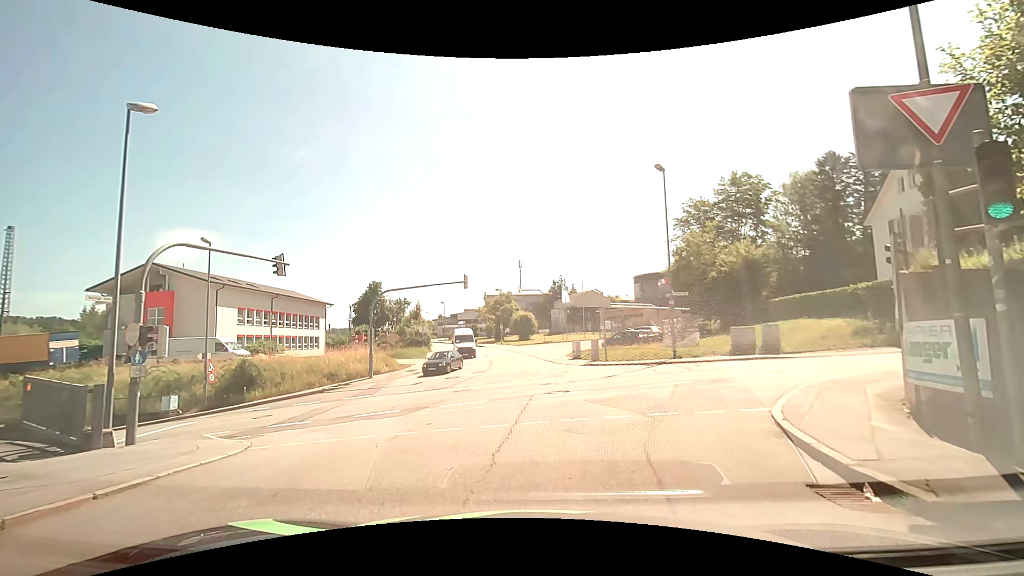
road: residential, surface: asphalt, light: Day
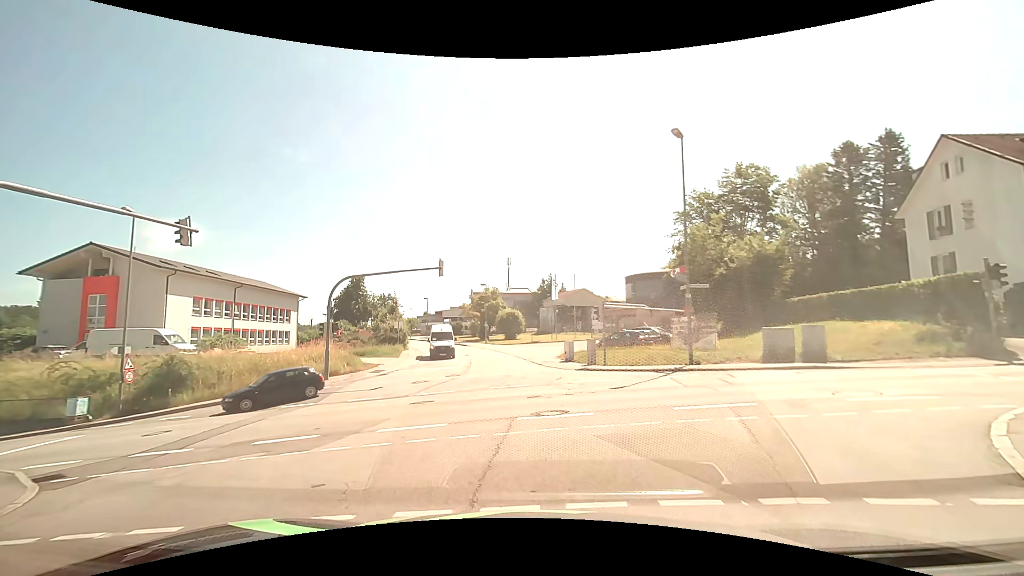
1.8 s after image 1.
(+0.1, +5.1) m; +1°
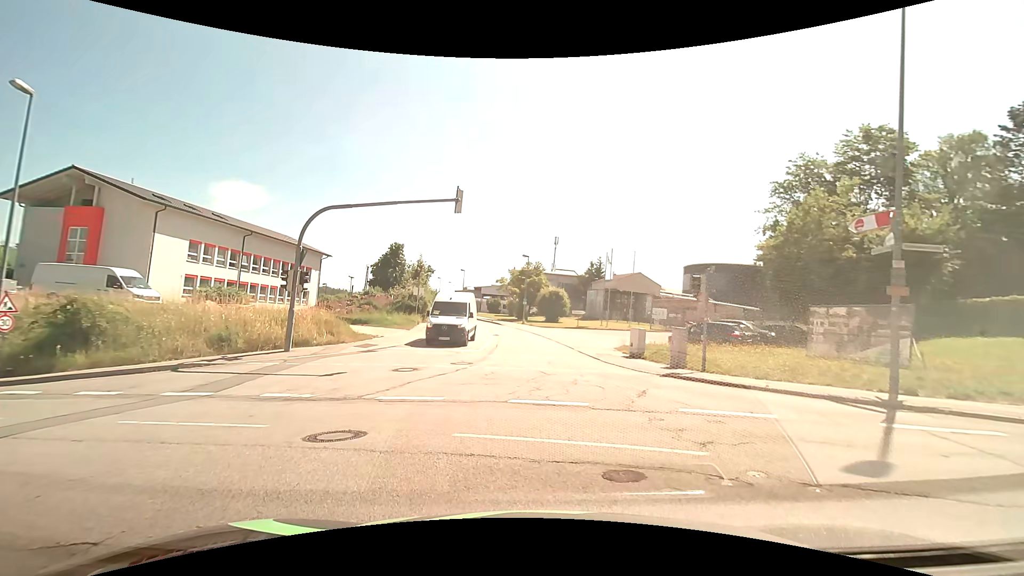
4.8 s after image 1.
(-0.3, +9.0) m; -4°
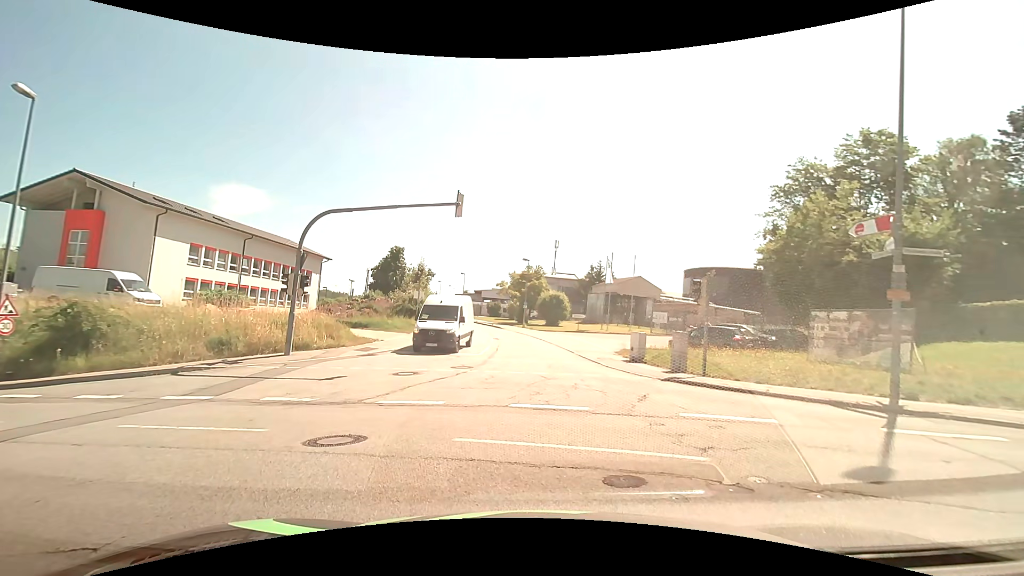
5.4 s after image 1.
(0.0, +0.1) m; 0°
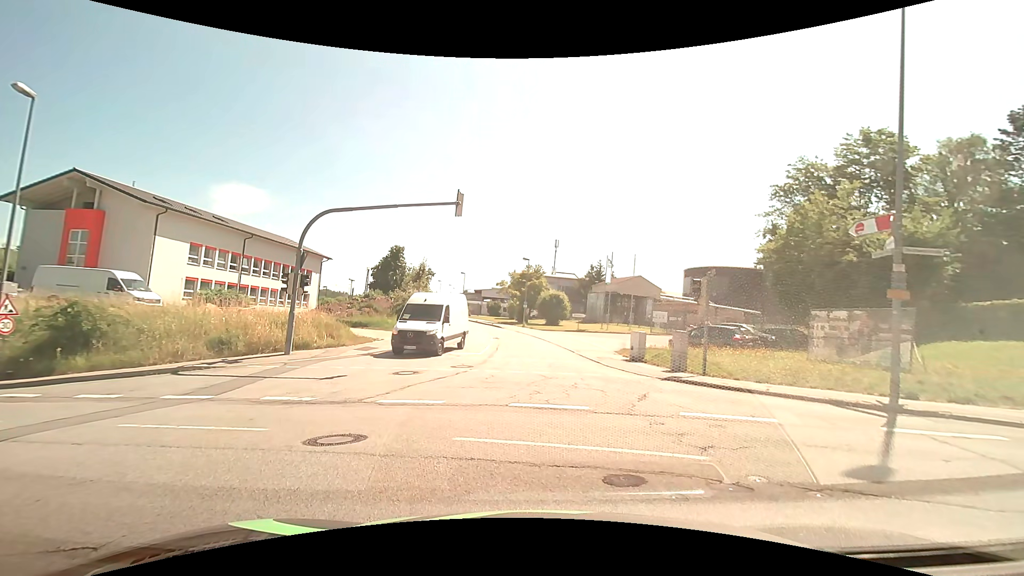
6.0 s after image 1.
(0.0, 0.0) m; 0°
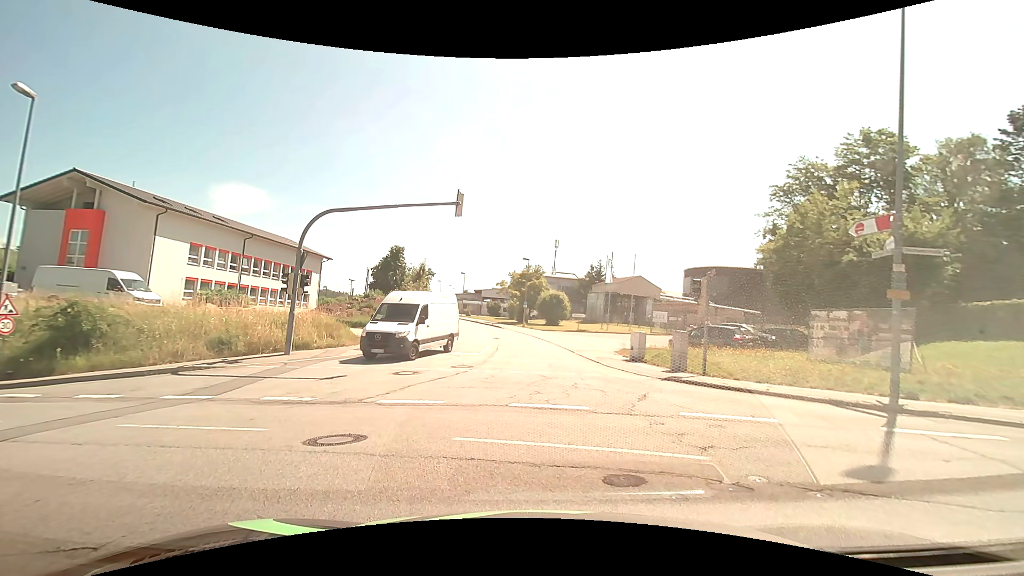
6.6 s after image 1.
(0.0, 0.0) m; 0°
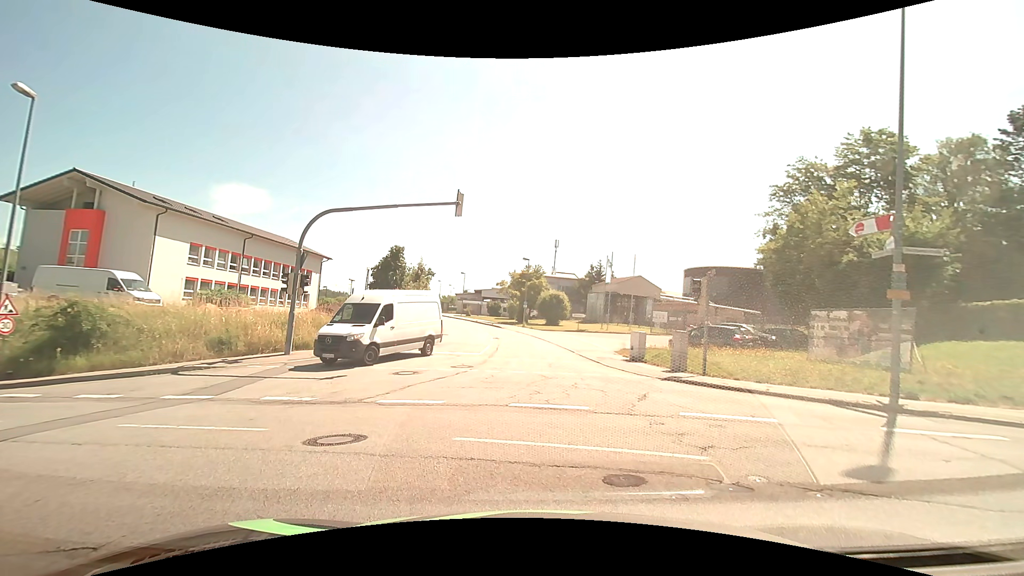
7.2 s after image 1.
(0.0, 0.0) m; 0°
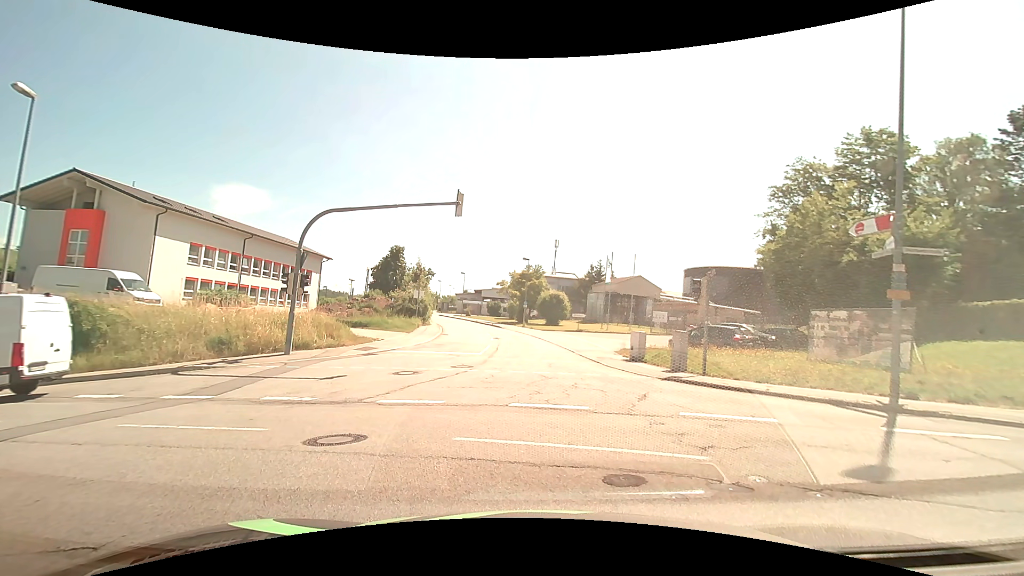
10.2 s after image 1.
(0.0, 0.0) m; 0°
